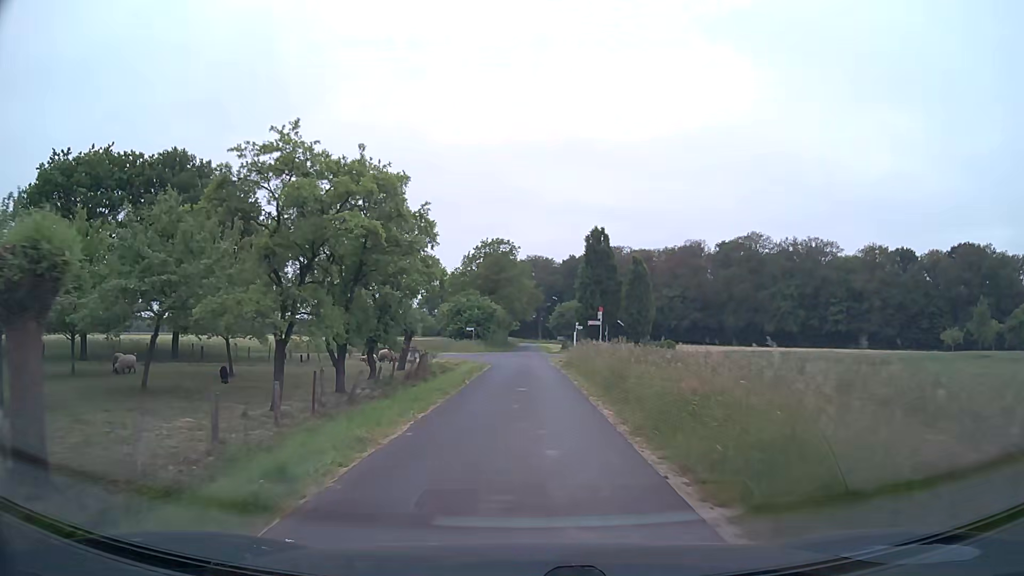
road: unclassified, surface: asphalt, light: Day
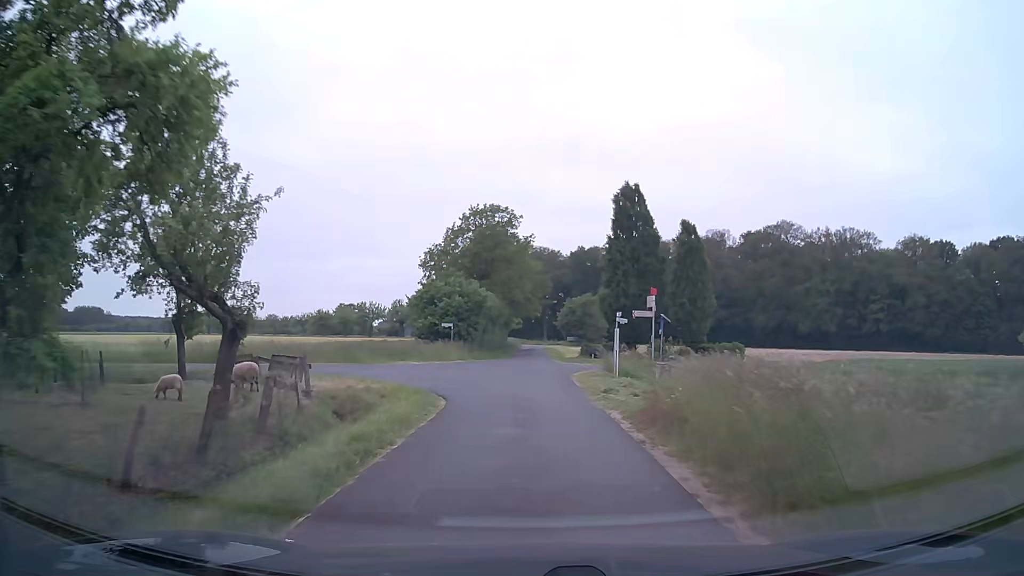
(0.0, +20.7) m; 0°
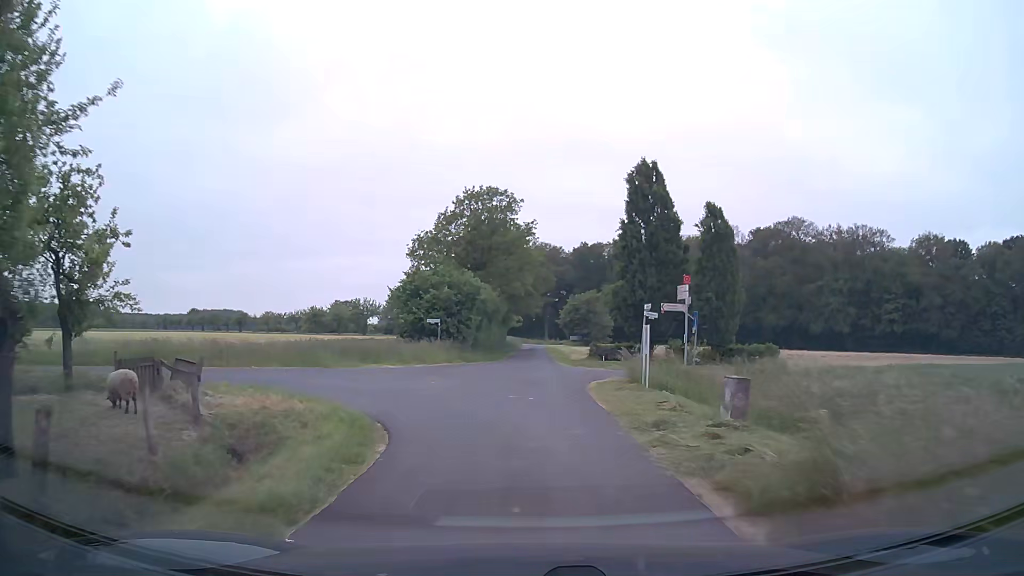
(-0.1, +6.6) m; 0°
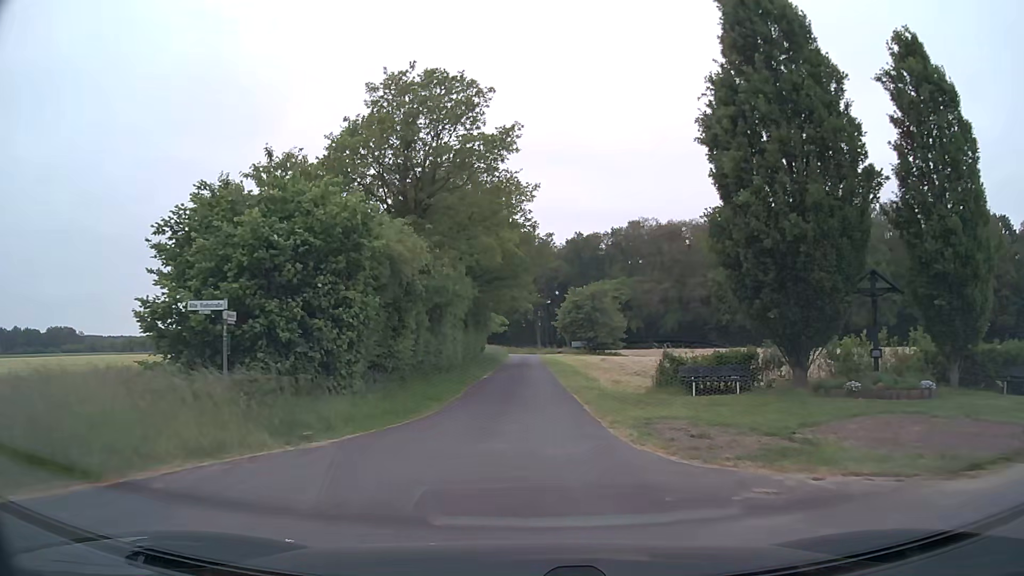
(+0.2, +25.2) m; 0°
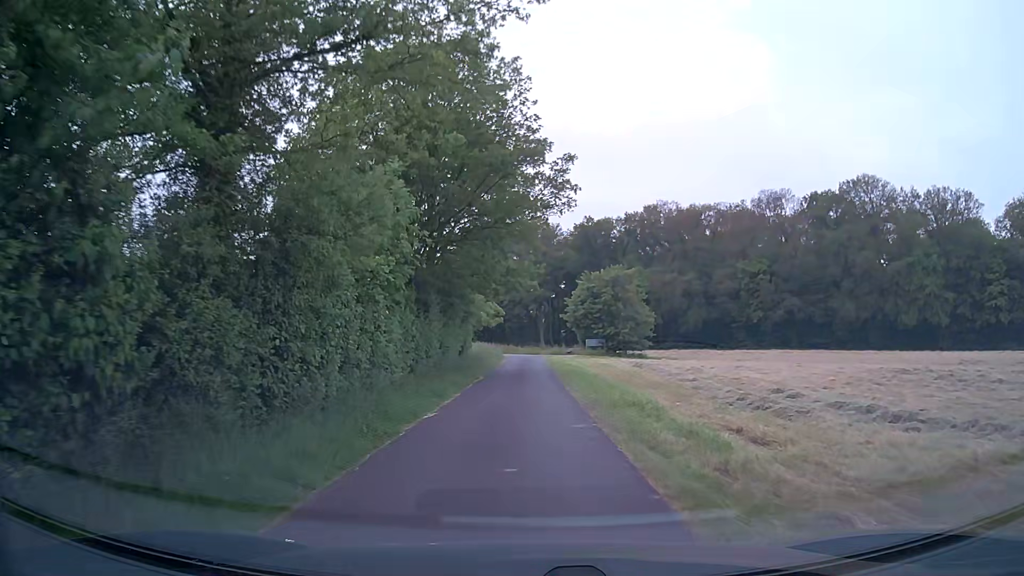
(+0.1, +17.8) m; 0°
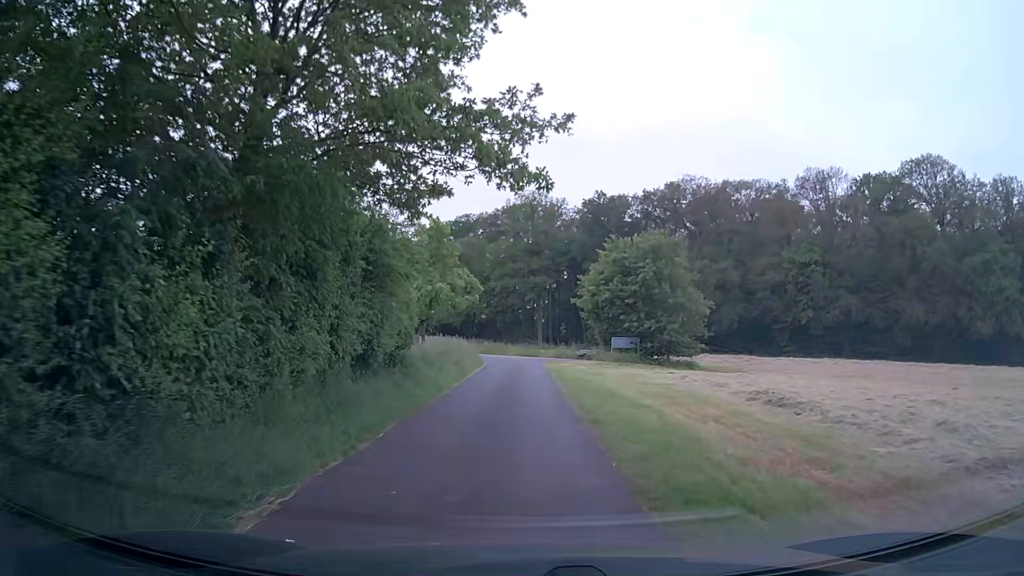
(0.0, +22.6) m; 0°
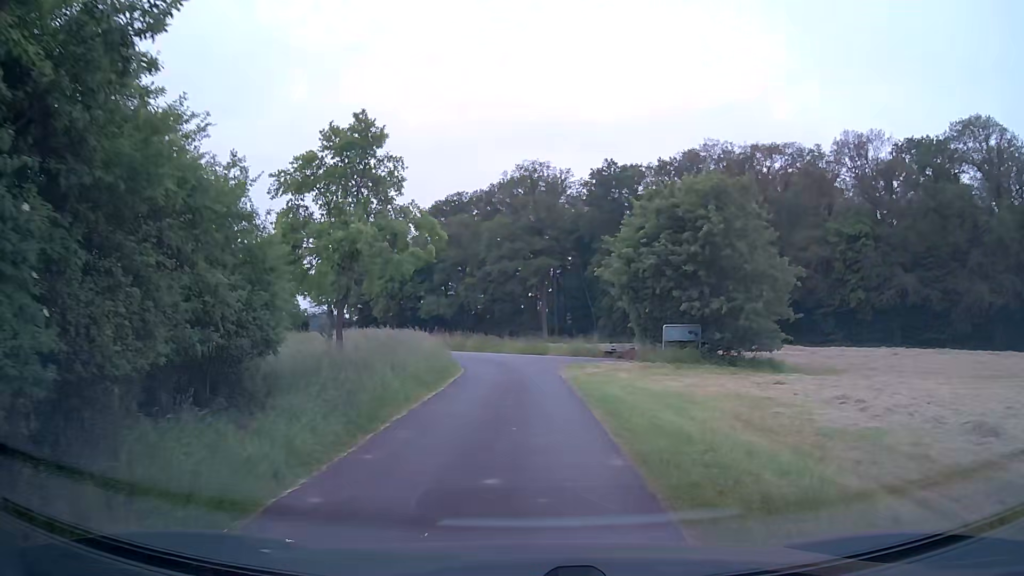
(+0.1, +14.6) m; -1°
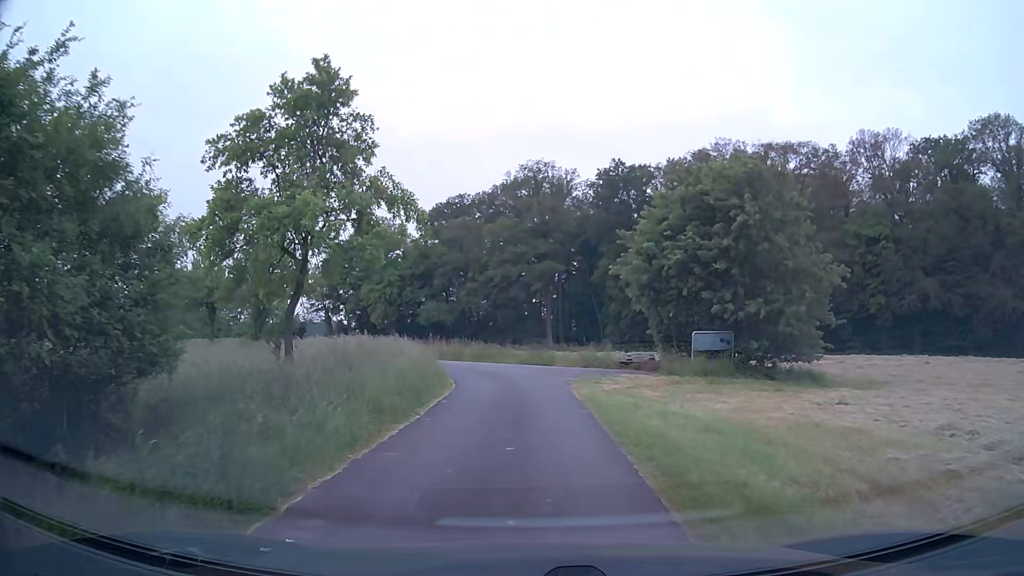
(+0.1, +4.0) m; -1°
